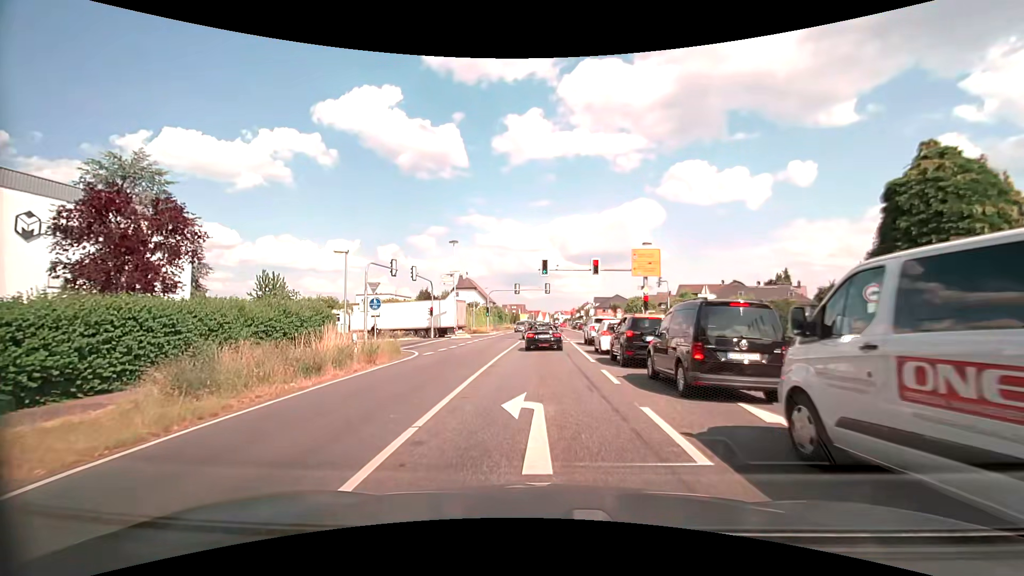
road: primary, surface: asphalt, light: Day
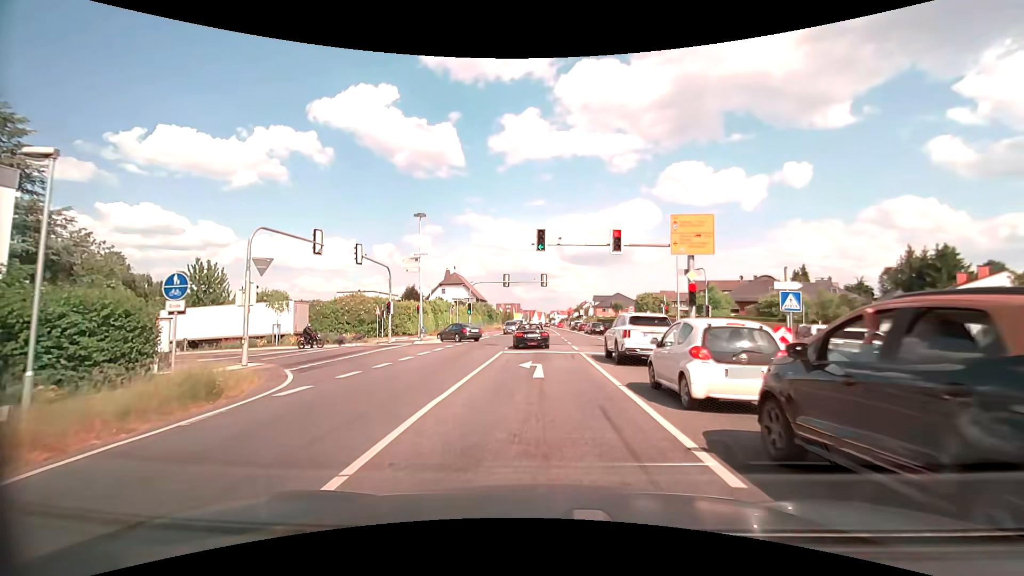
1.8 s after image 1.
(-0.1, +12.7) m; 0°
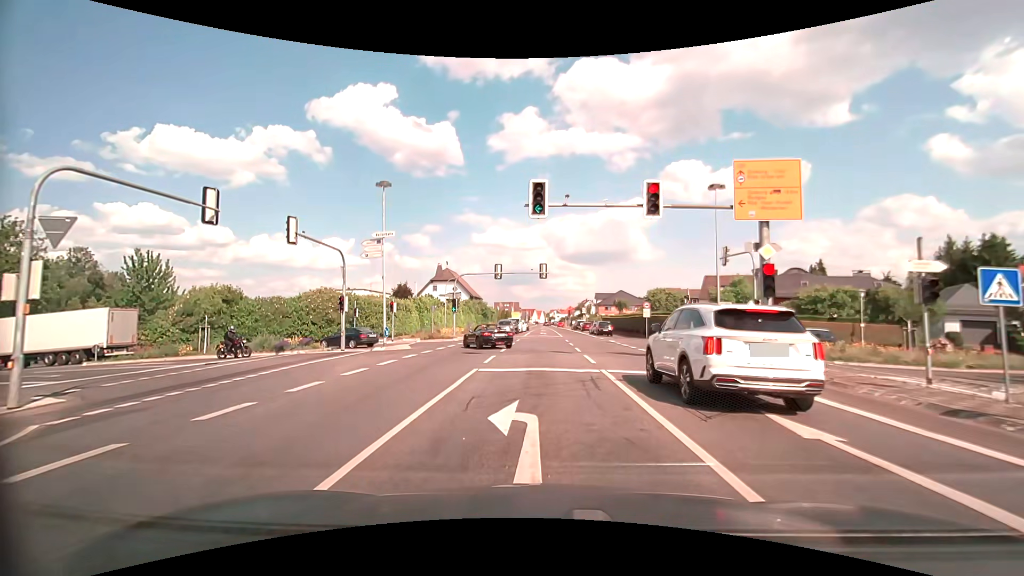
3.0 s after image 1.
(+0.1, +8.6) m; 0°
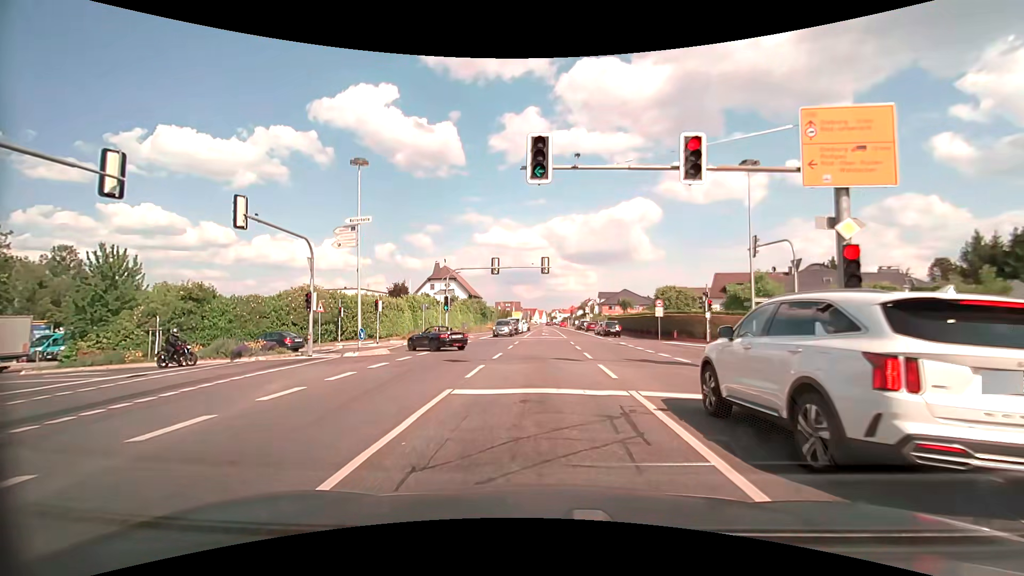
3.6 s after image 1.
(0.0, +4.3) m; 0°
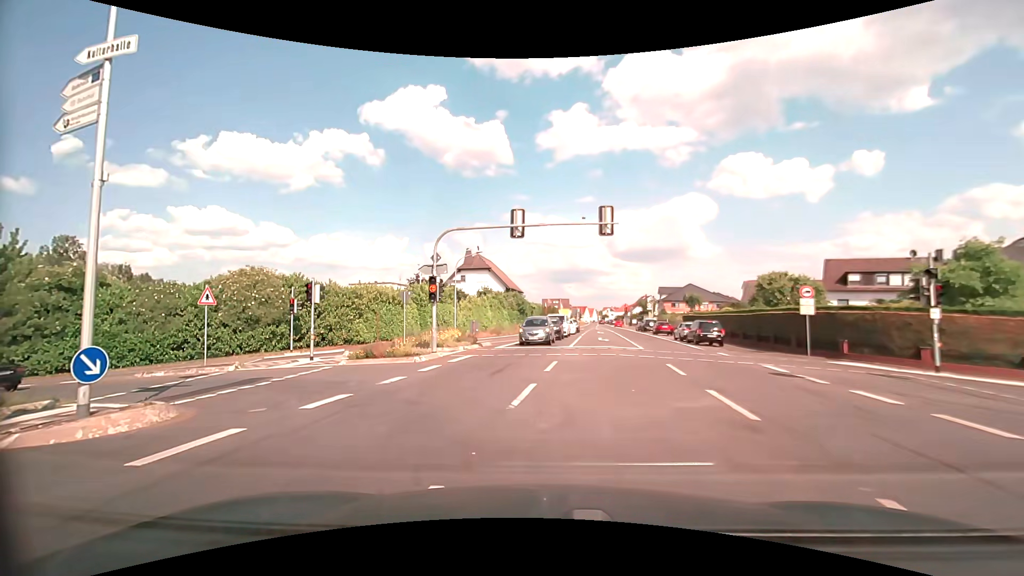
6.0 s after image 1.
(-0.3, +16.9) m; -5°
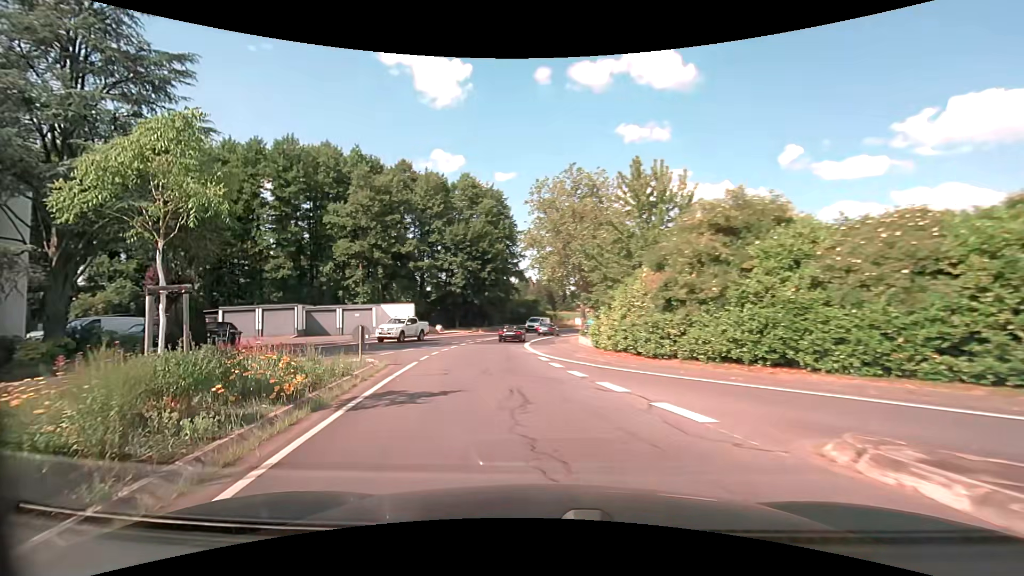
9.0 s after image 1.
(-9.9, +15.9) m; -71°
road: secondary
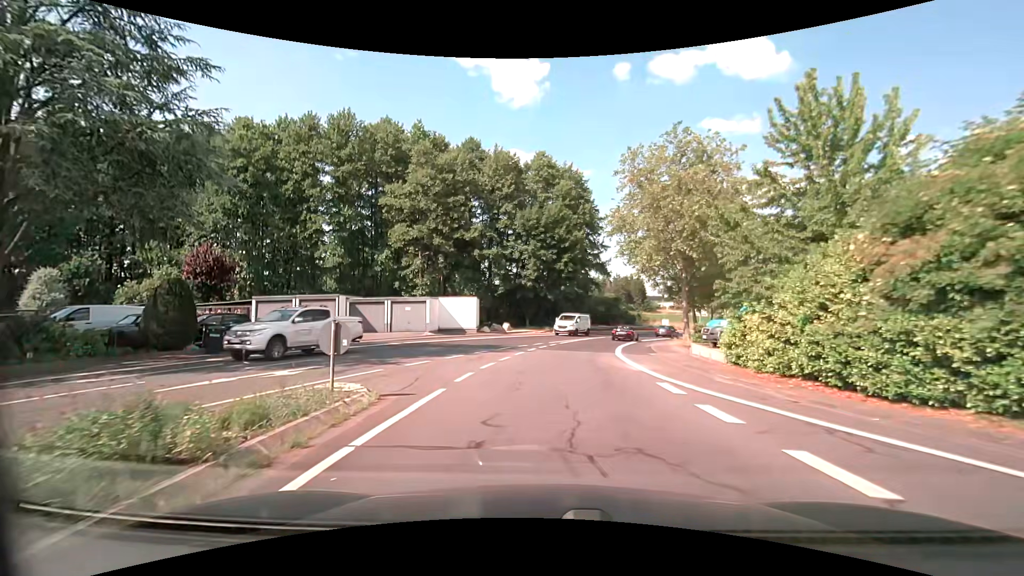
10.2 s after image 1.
(-1.0, +8.1) m; -10°
